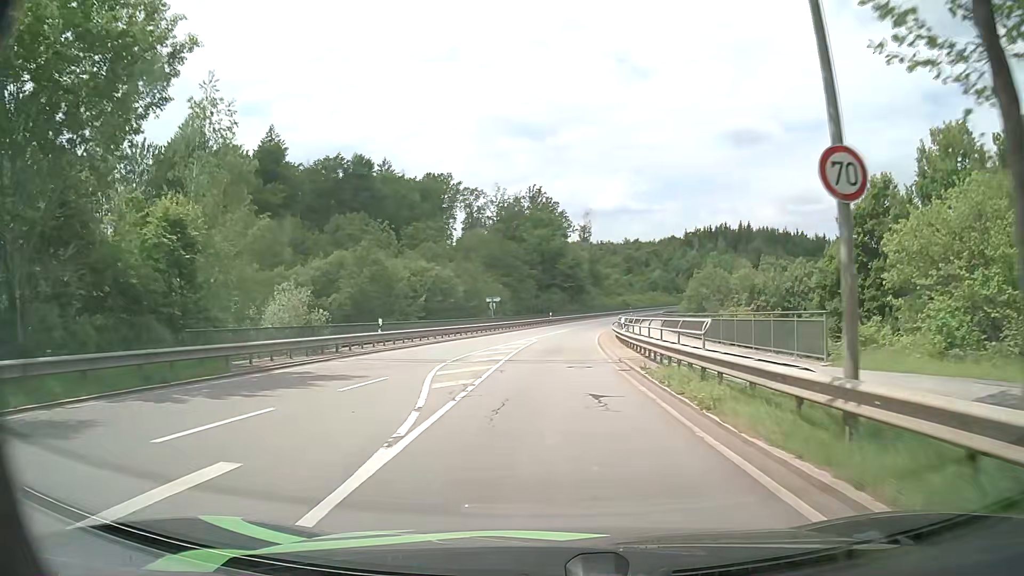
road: secondary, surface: asphalt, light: Day
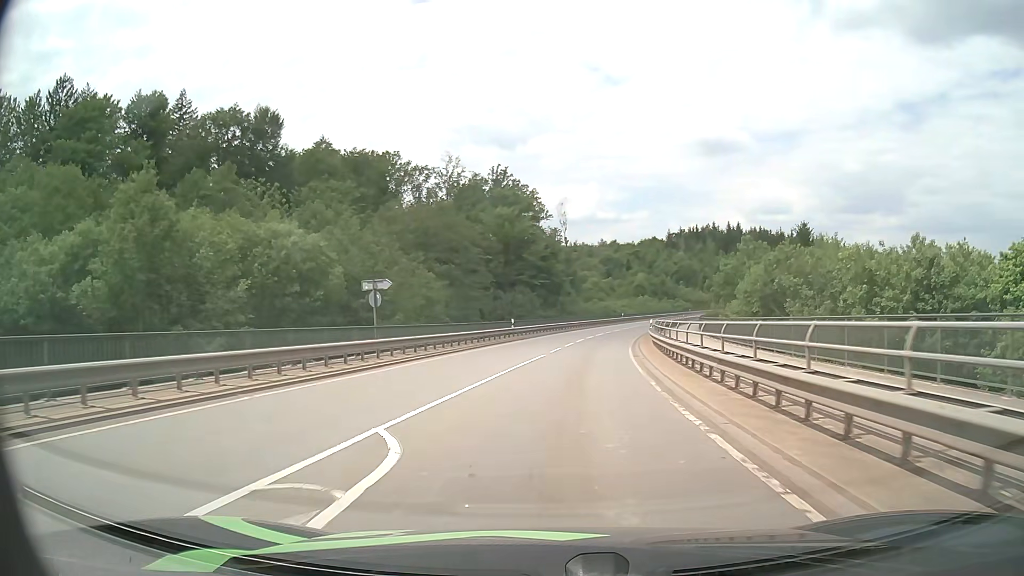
(+0.5, +32.1) m; +3°
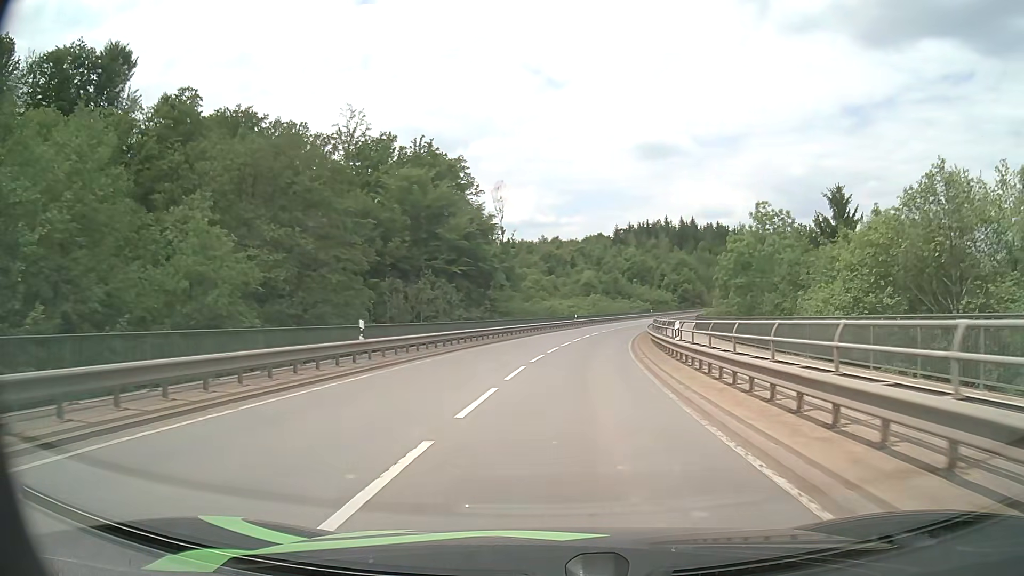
(+1.1, +25.0) m; +5°
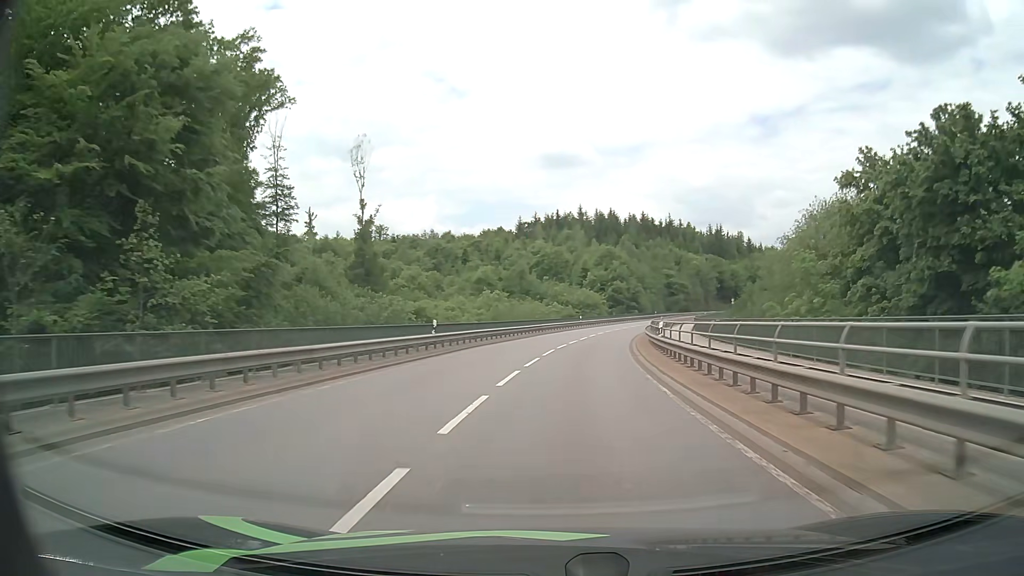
(+3.1, +43.2) m; +8°
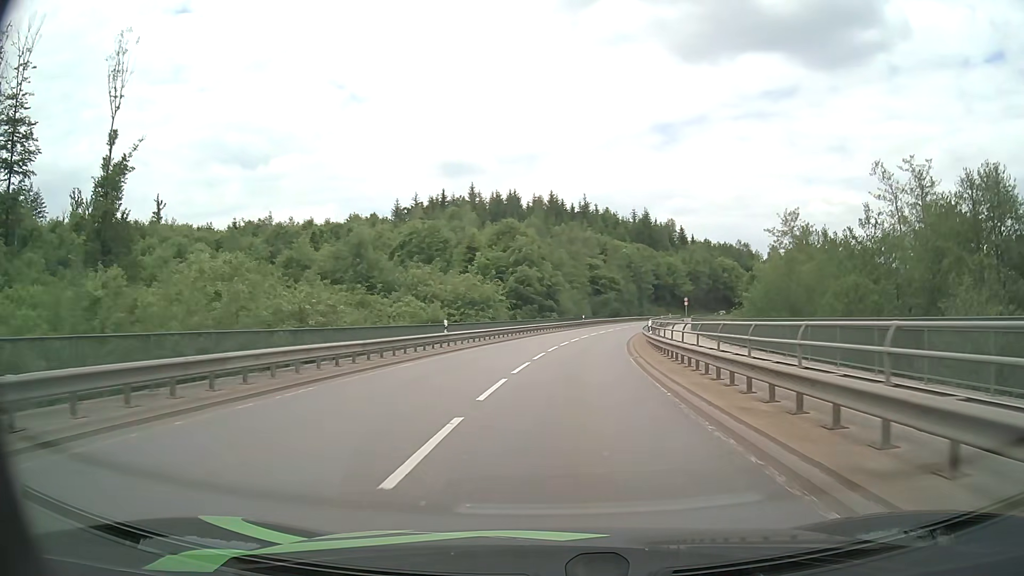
(+3.3, +44.5) m; +9°
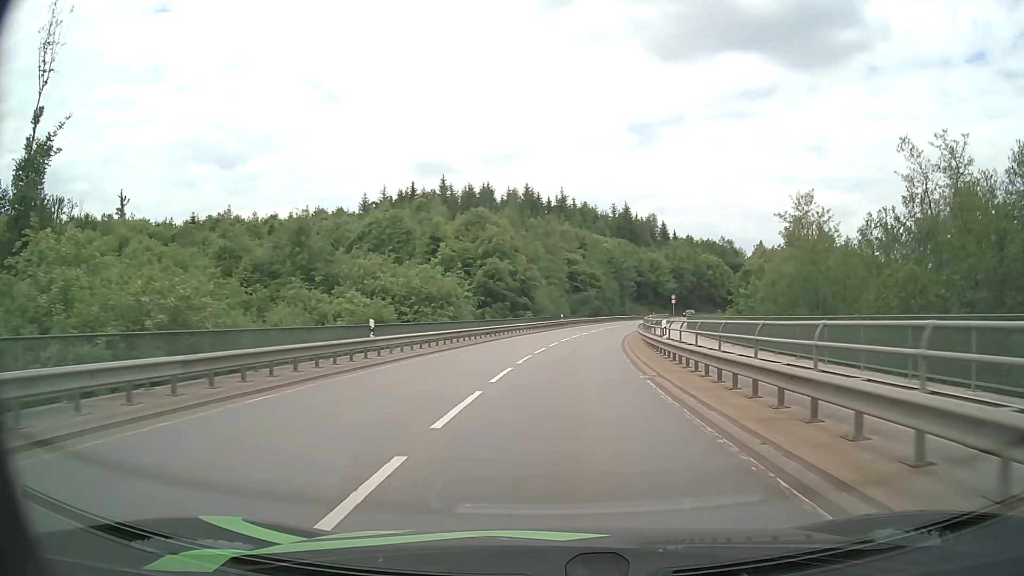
(+0.2, +9.0) m; +2°
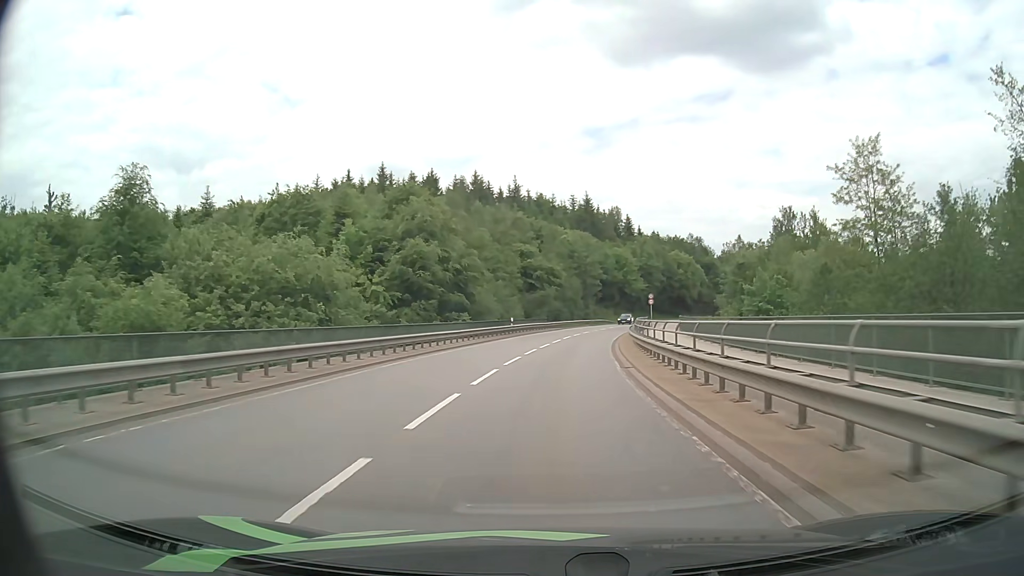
(+0.6, +18.0) m; +4°
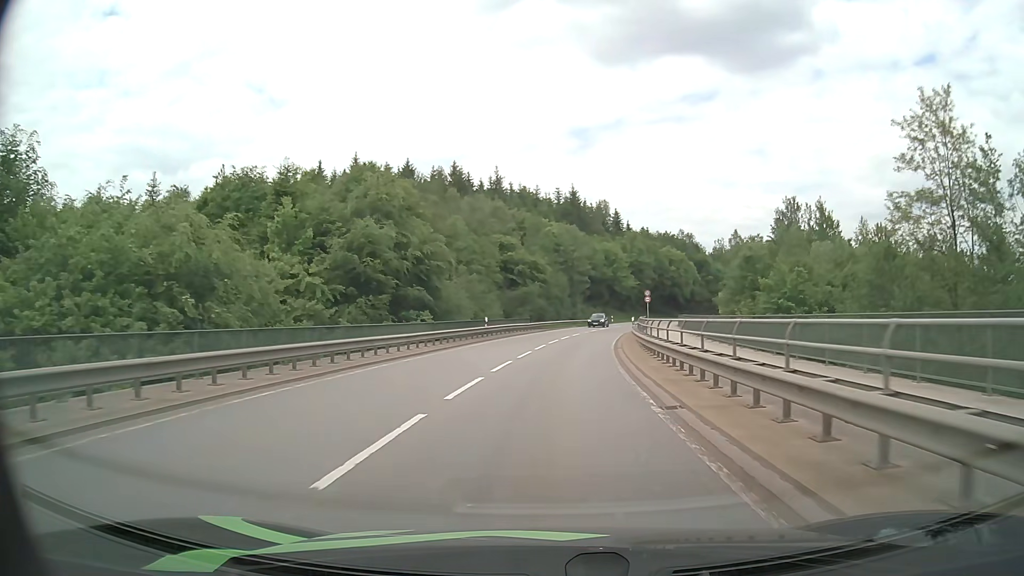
(+0.1, +9.0) m; +1°
